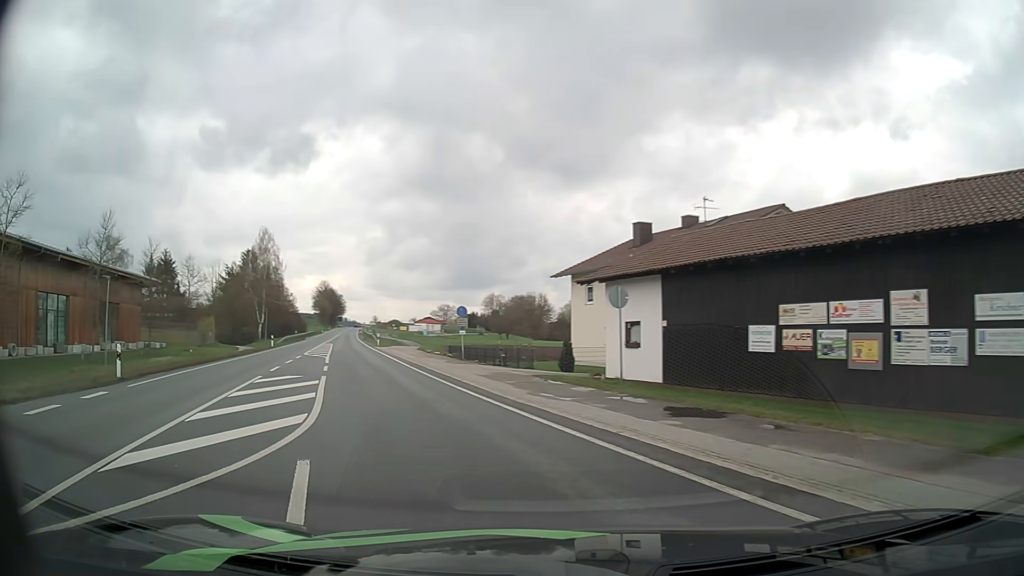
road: primary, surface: asphalt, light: Day
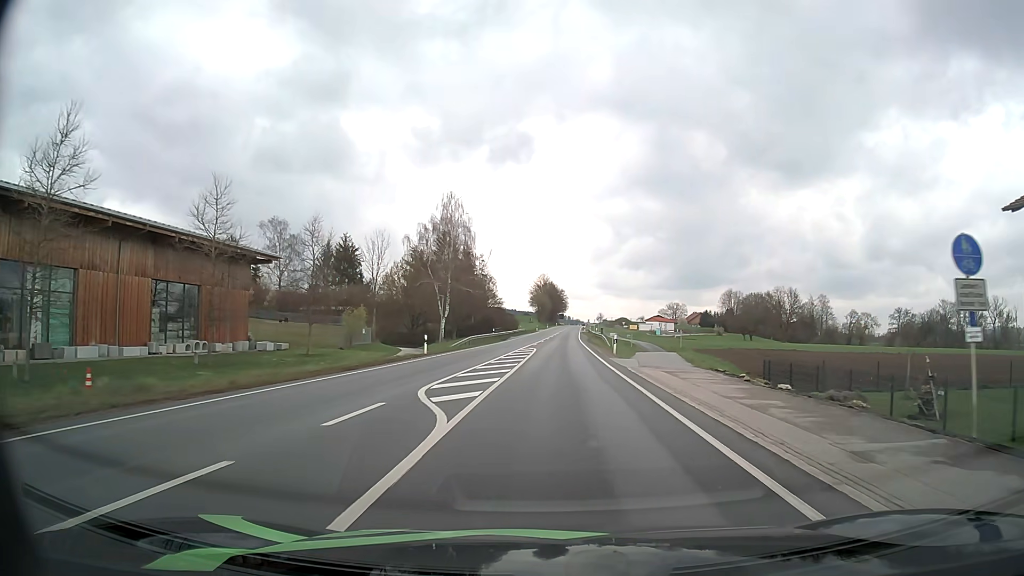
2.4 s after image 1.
(-7.3, +27.5) m; -19°
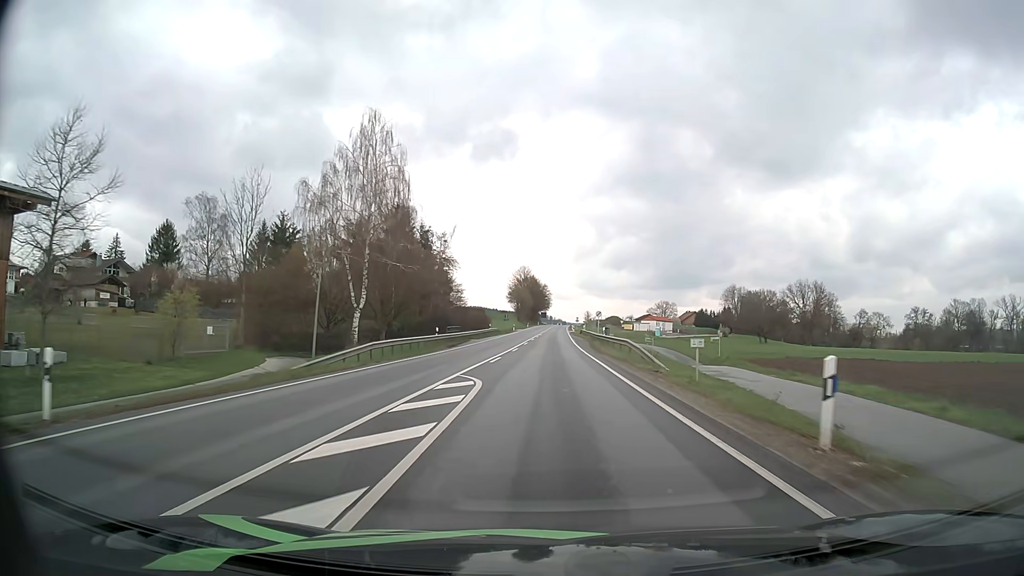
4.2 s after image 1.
(+0.3, +29.7) m; +2°
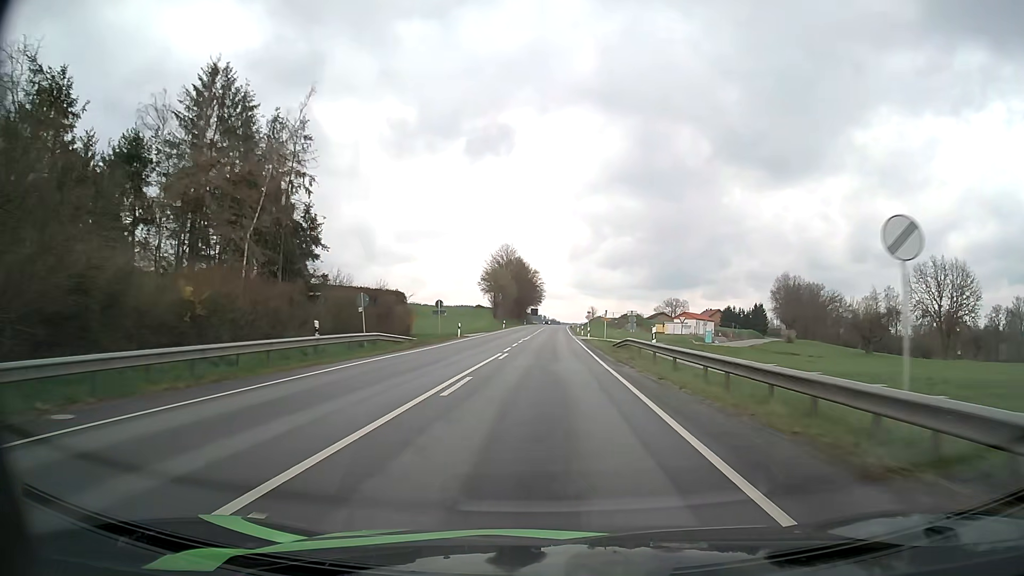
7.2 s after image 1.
(+0.5, +61.1) m; 0°
(0, +10) (0, +20) (0, +30) (0, +40) (0, +50) (0, +60) (0, +70) (+1, +80) (+1, +90) (+1, +100) m
